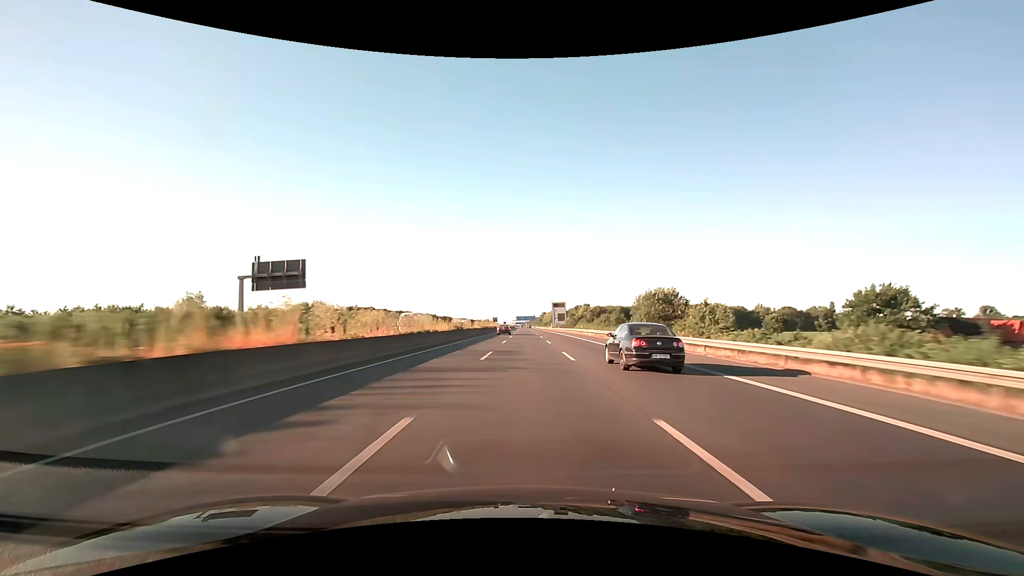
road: motorway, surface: asphalt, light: Day
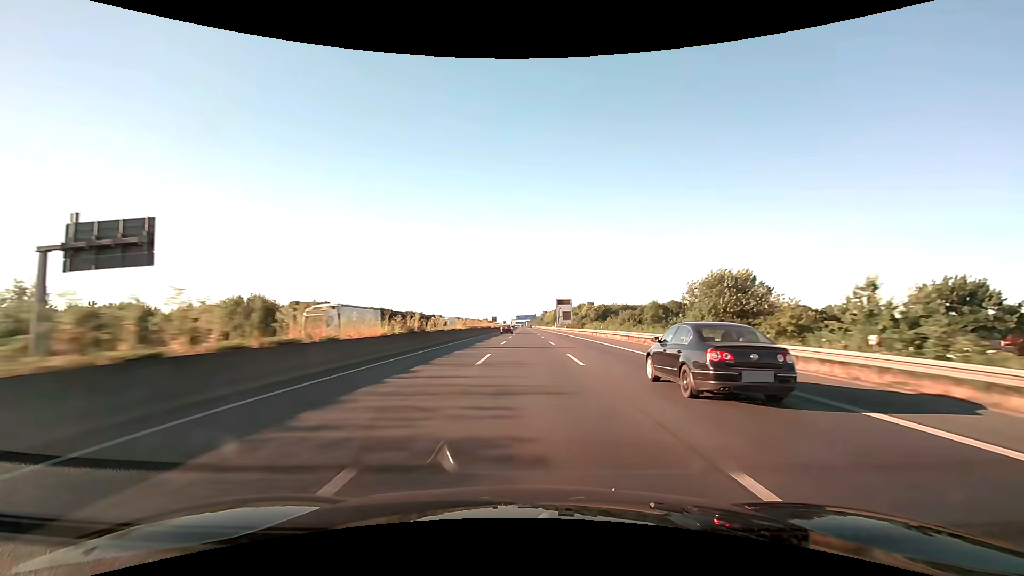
(0.0, +20.6) m; 0°
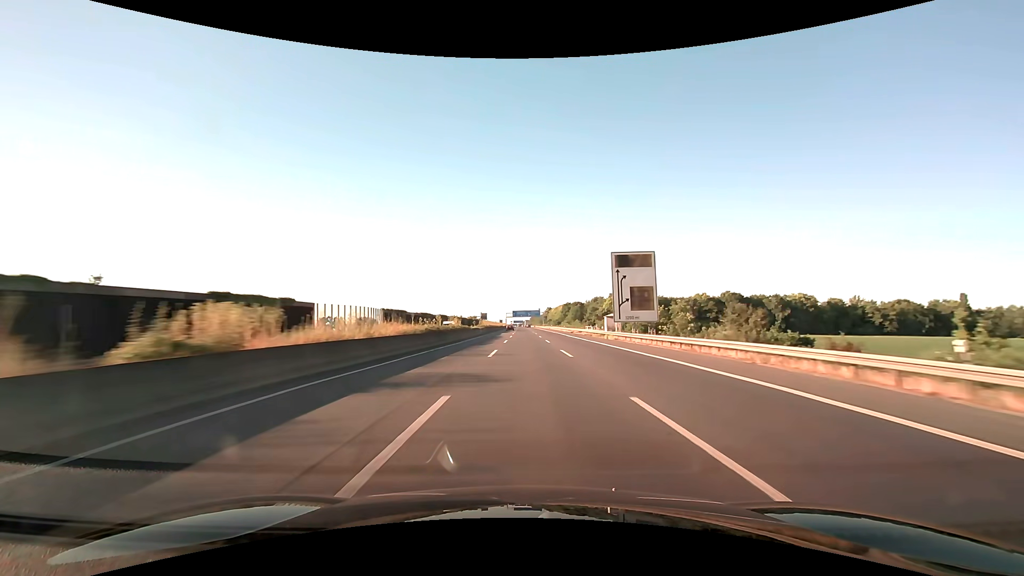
(0.0, +103.0) m; 0°
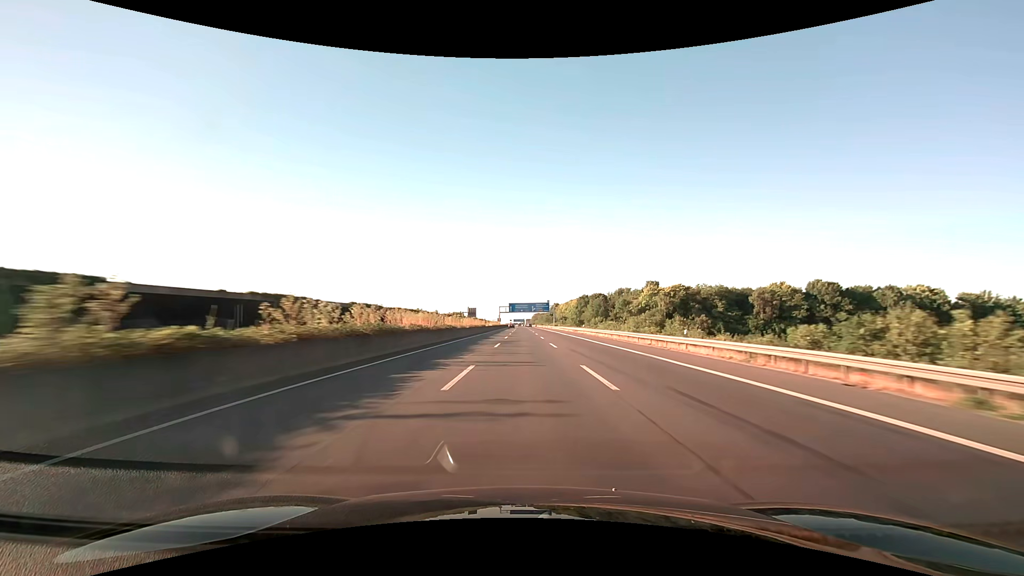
(-0.2, +82.5) m; 0°
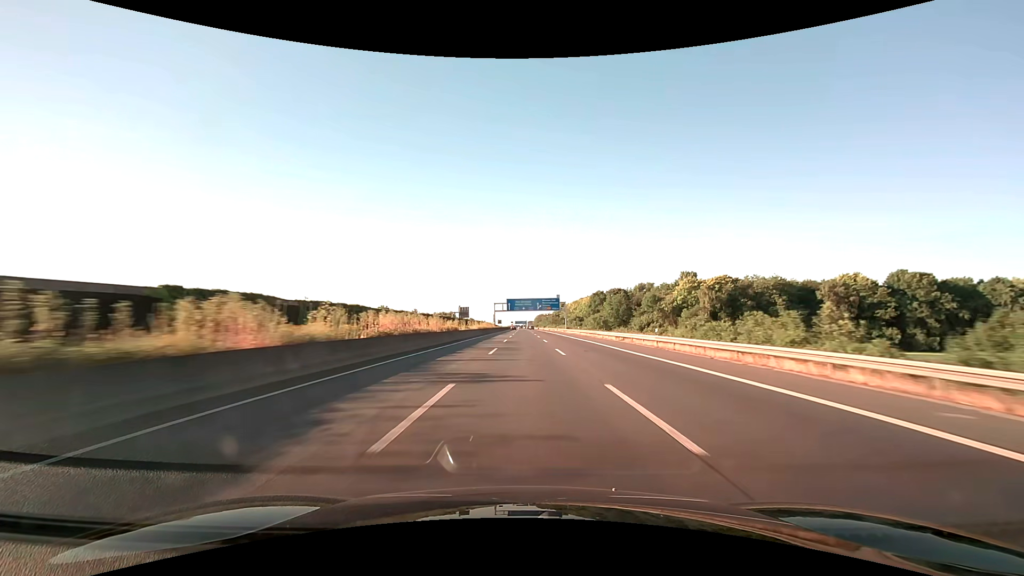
(-0.1, +41.2) m; 0°
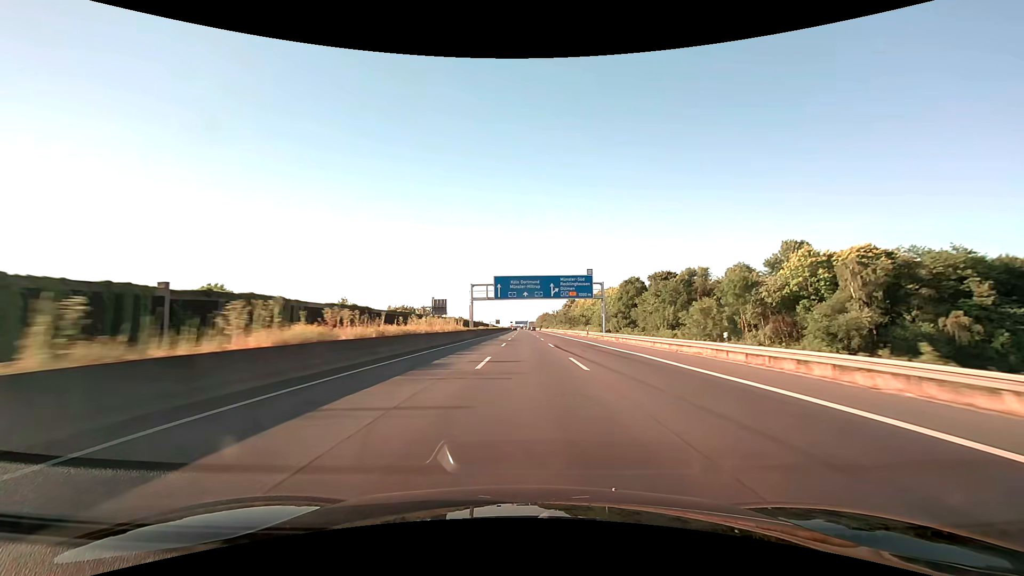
(-0.2, +61.8) m; 0°
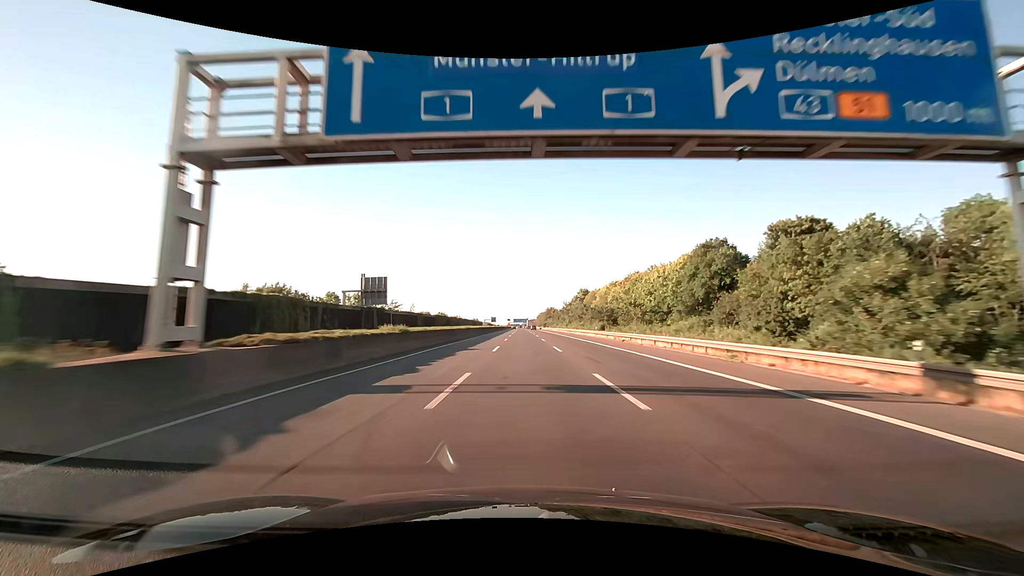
(0.0, +61.8) m; 0°
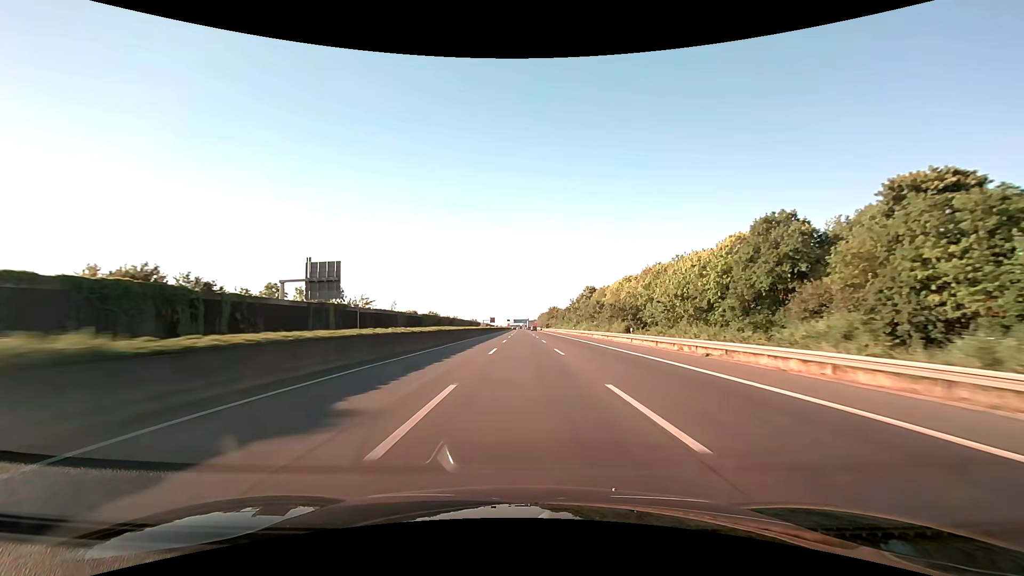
(0.0, +20.6) m; 0°
(0, +10) (0, +20) (0, +30) (0, +40) (0, +50) (0, +60) (0, +70) (0, +80) (0, +90) (0, +100) m
